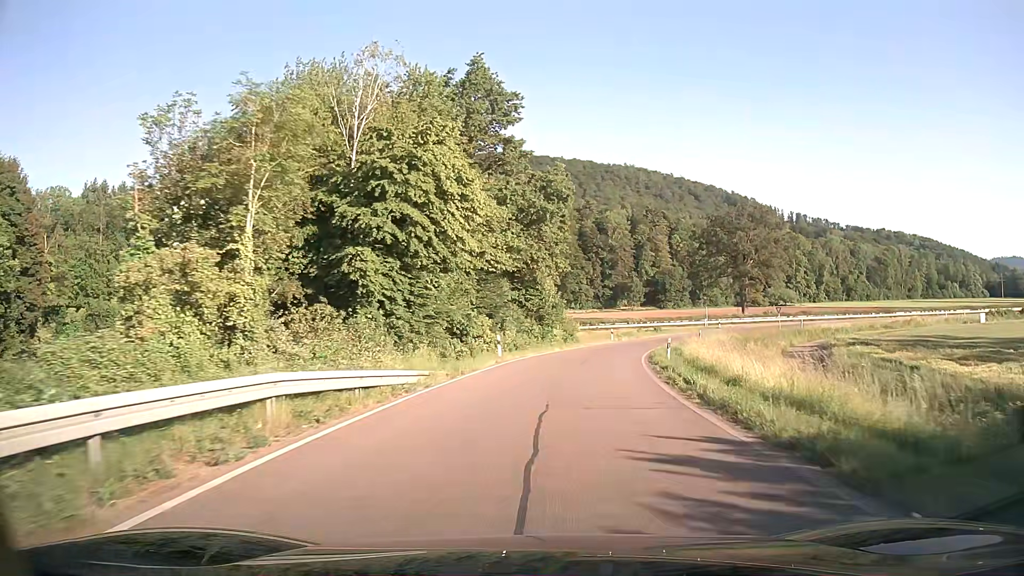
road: trunk_link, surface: asphalt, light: Day
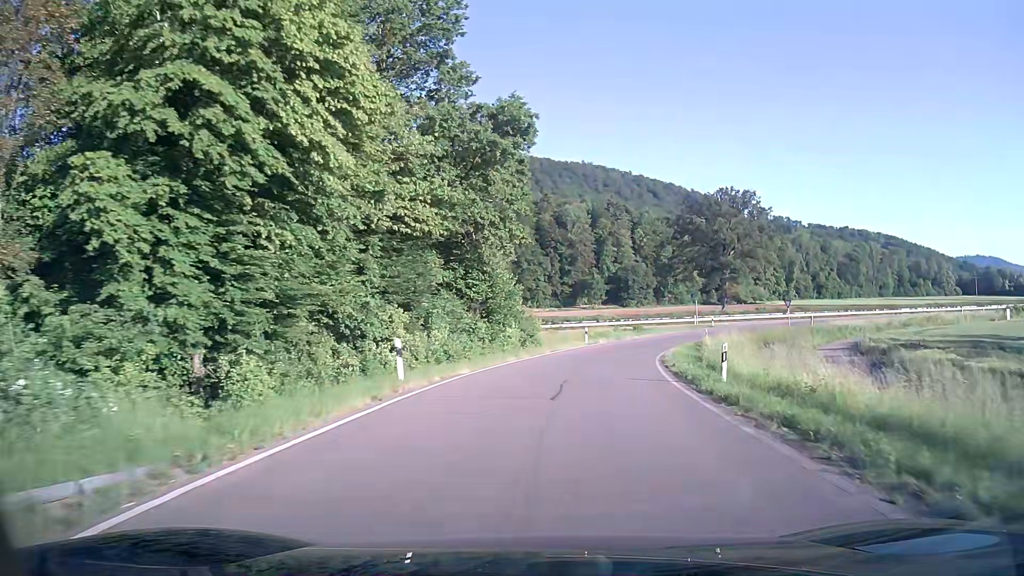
(+0.5, +15.4) m; +4°
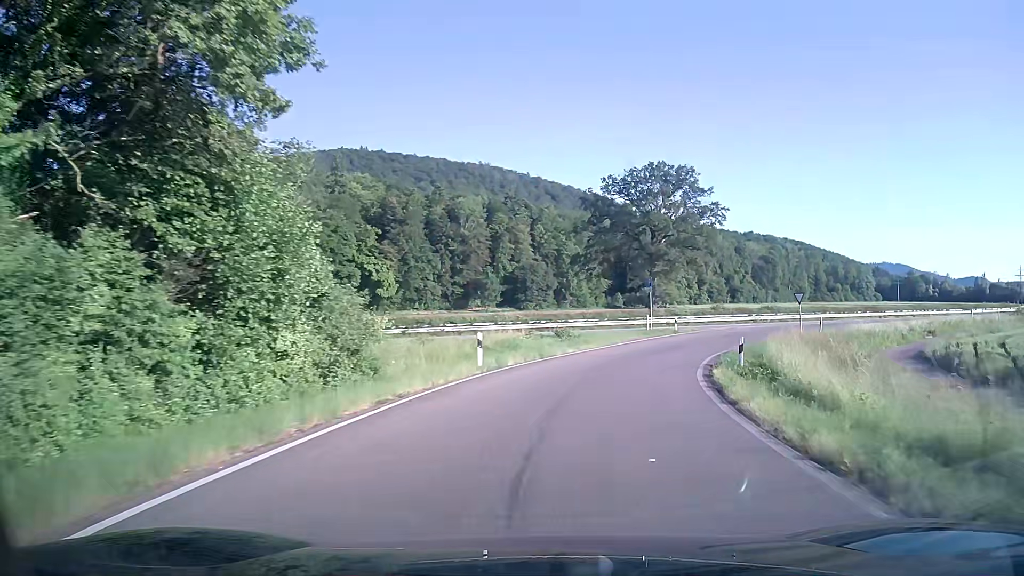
(+1.5, +23.6) m; +9°
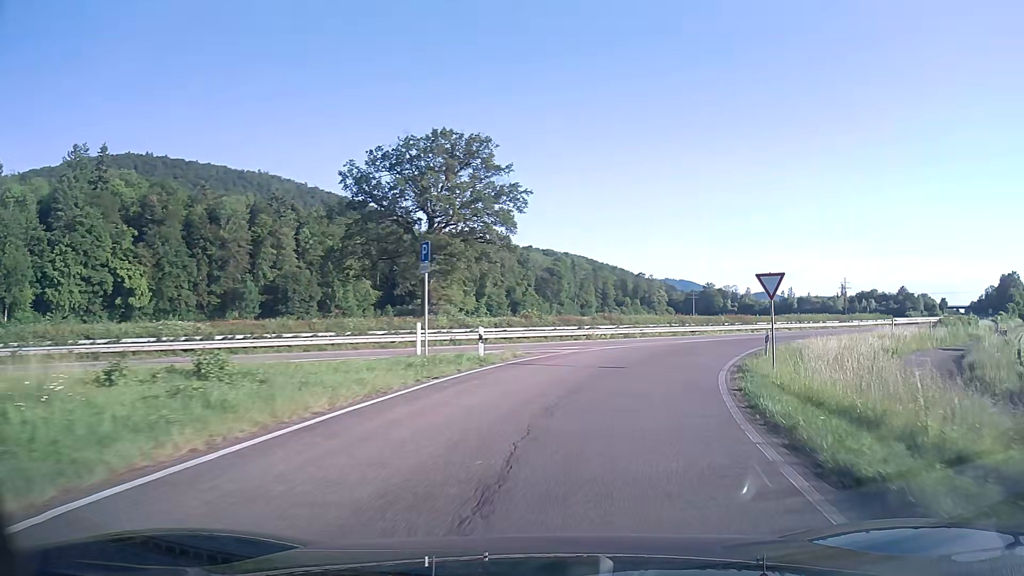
(+3.5, +23.2) m; +19°
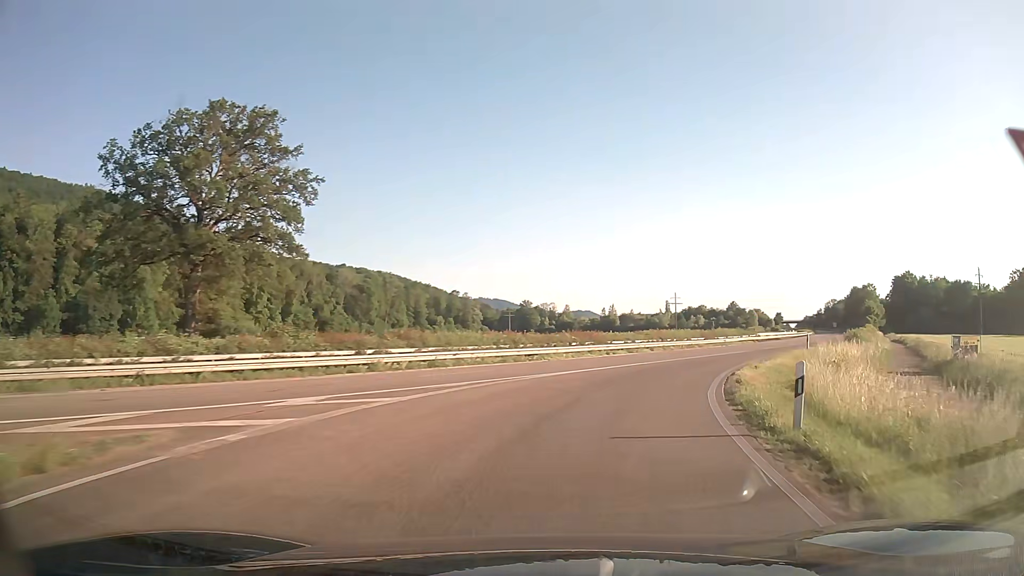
(+2.2, +15.5) m; +16°
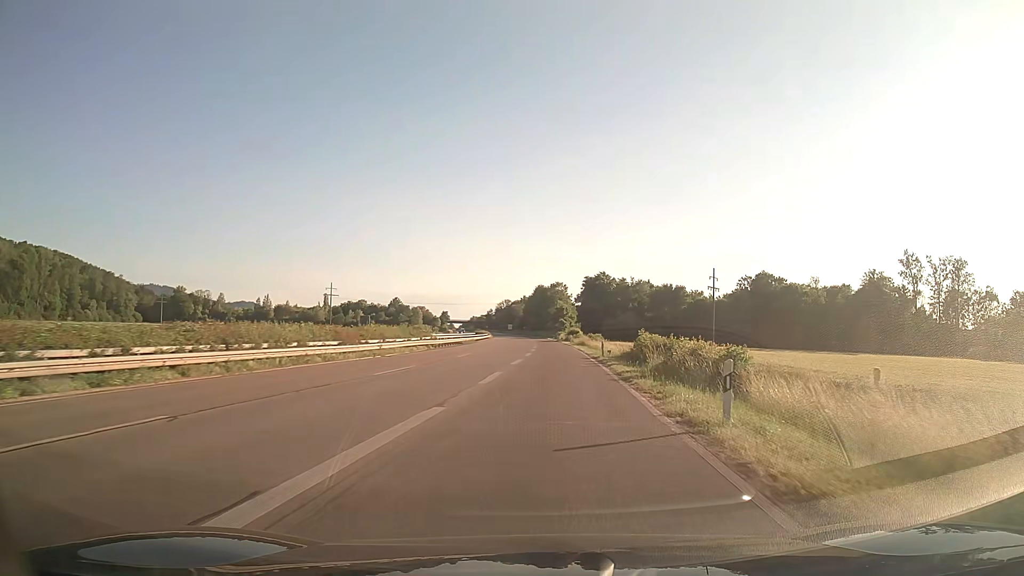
(+8.7, +31.3) m; +29°
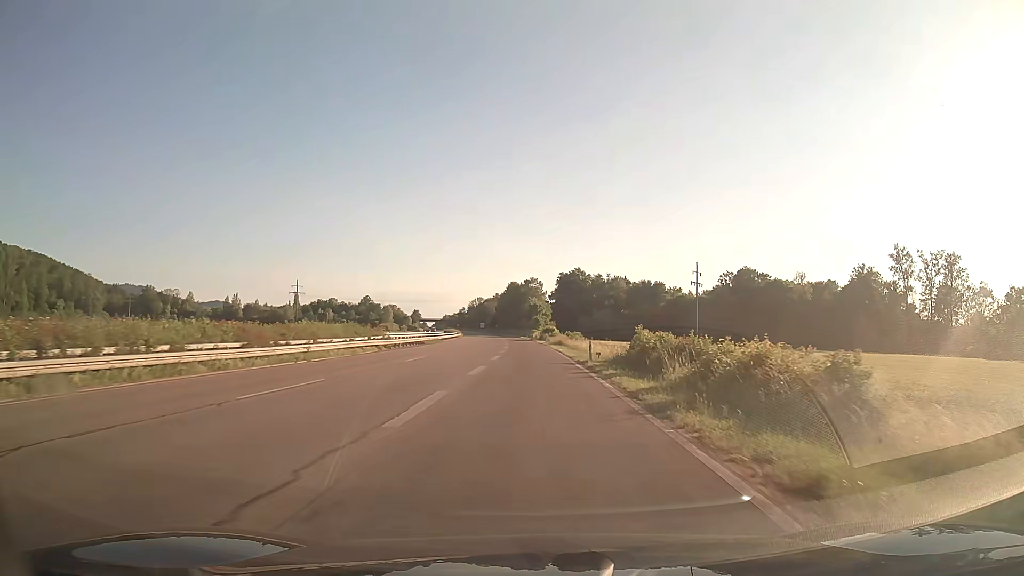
(+0.2, +9.0) m; +2°
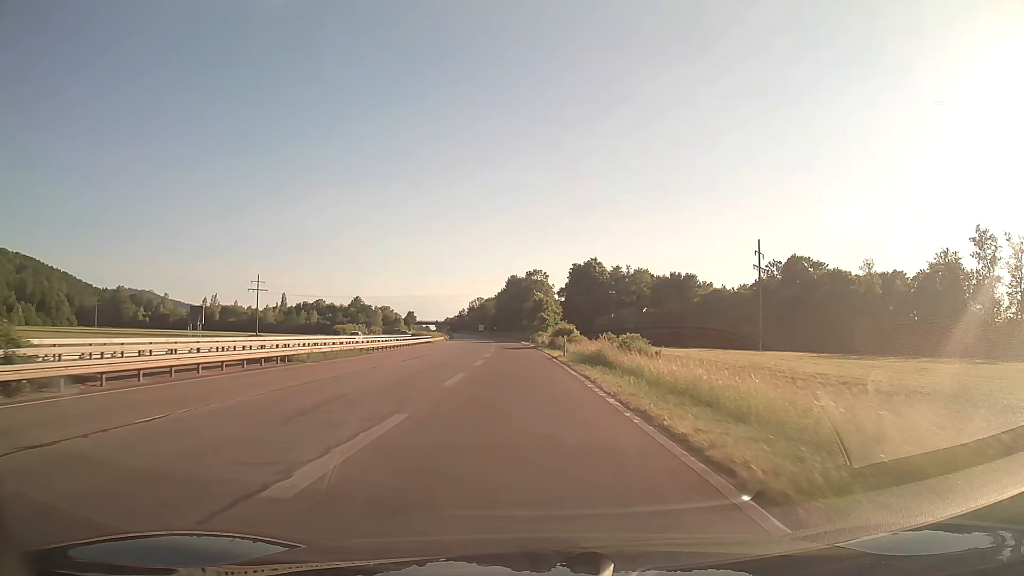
(+0.4, +40.4) m; 0°
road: trunk
(0, +10) (0, +20) (0, +30) (-1, +40) (-1, +50) (-2, +60) (-2, +70) (-3, +80) (-4, +90) (-5, +100) m
